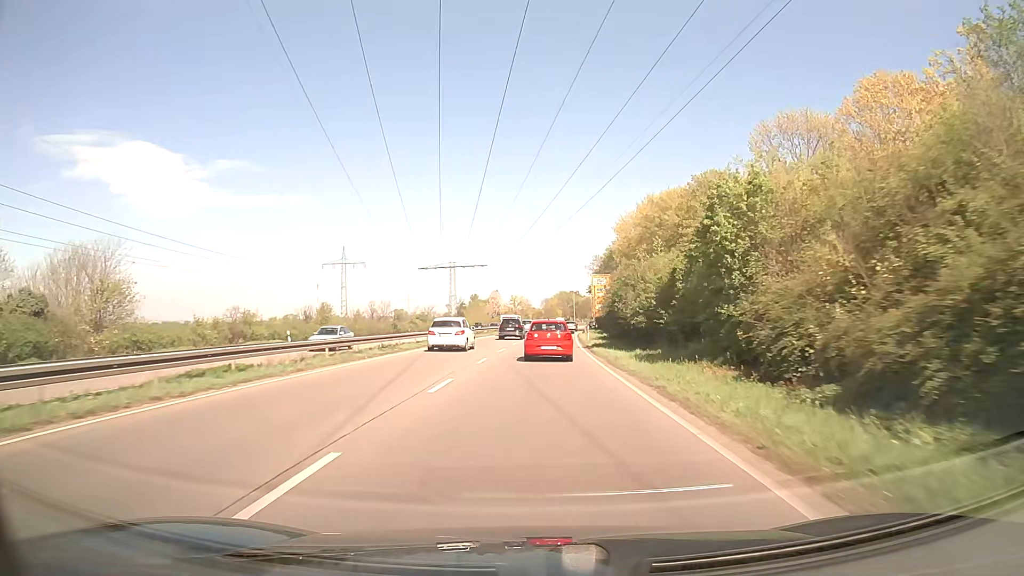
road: trunk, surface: asphalt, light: Day
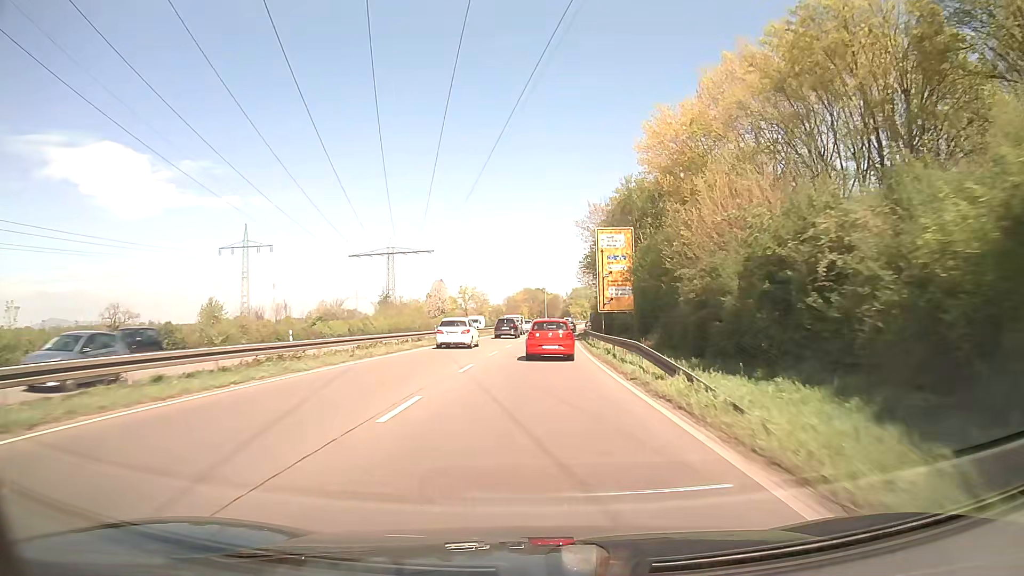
(+1.3, +48.9) m; +3°
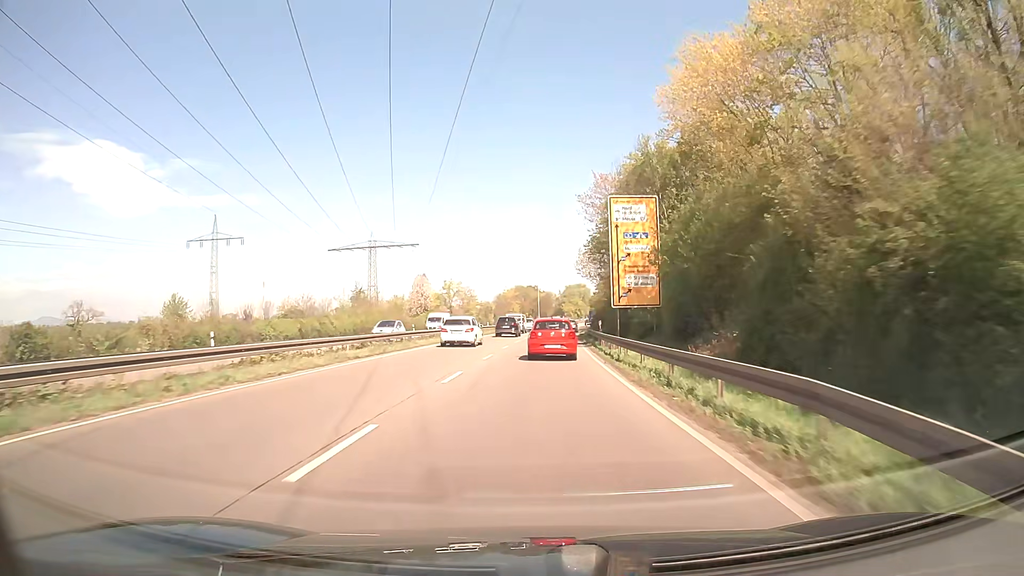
(+0.1, +12.4) m; +1°
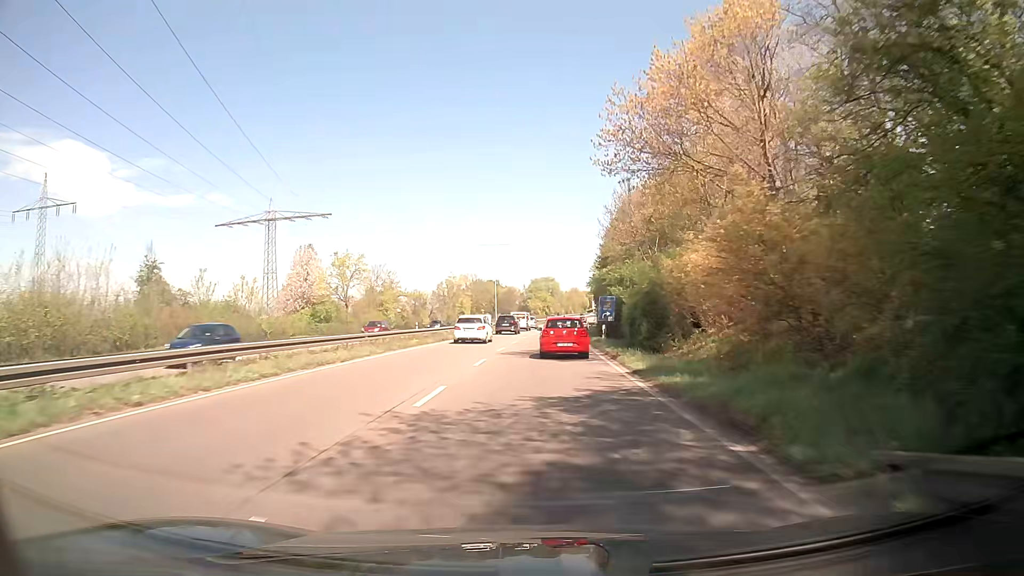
(+1.2, +49.0) m; +3°
(0, +10) (0, +20) (+1, +30) (+1, +40) (+1, +50) (+2, +60) (+3, +70) (+4, +80) (+4, +90) (+5, +100) m
